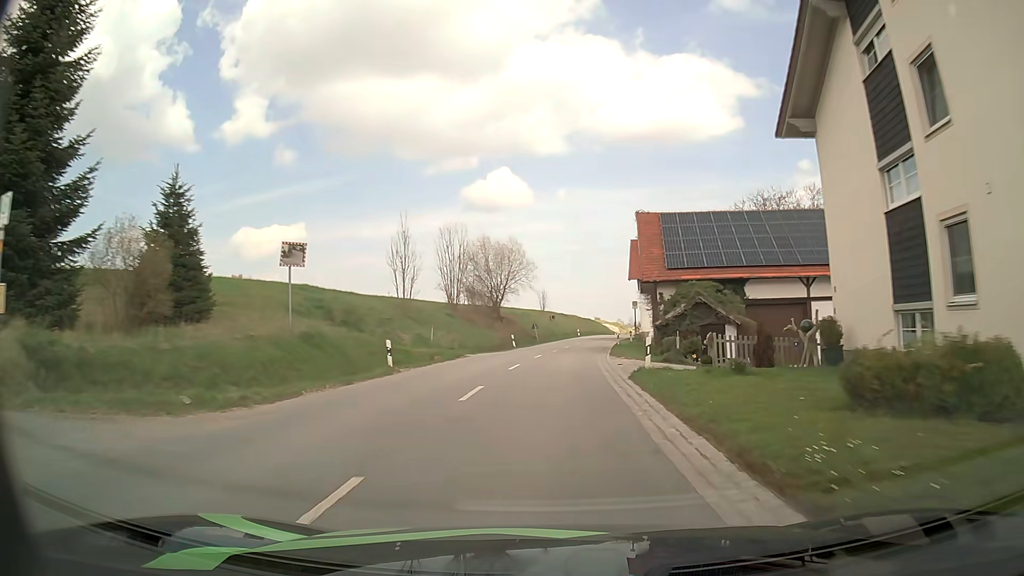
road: secondary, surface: asphalt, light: Day
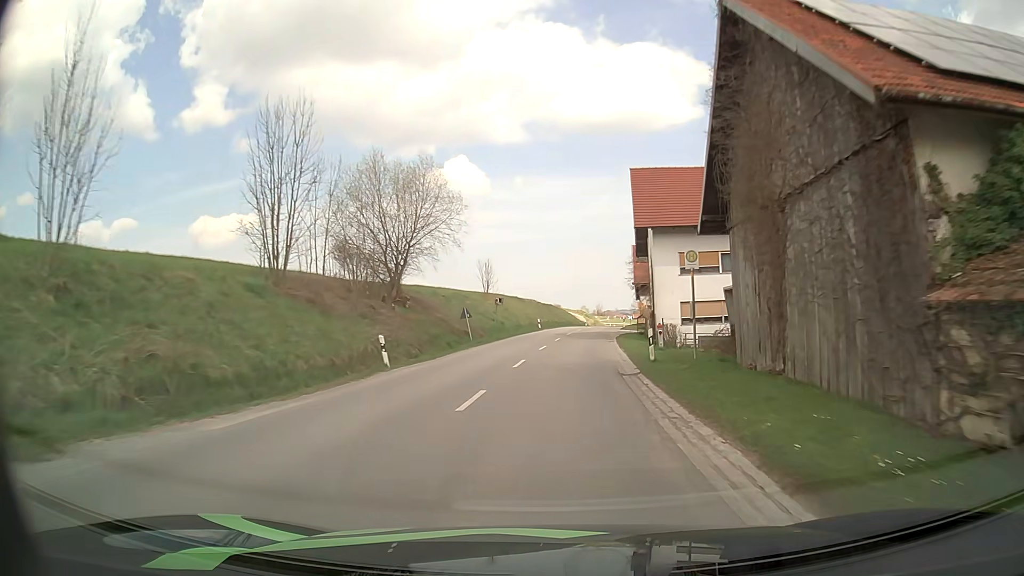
(+0.8, +29.3) m; +4°
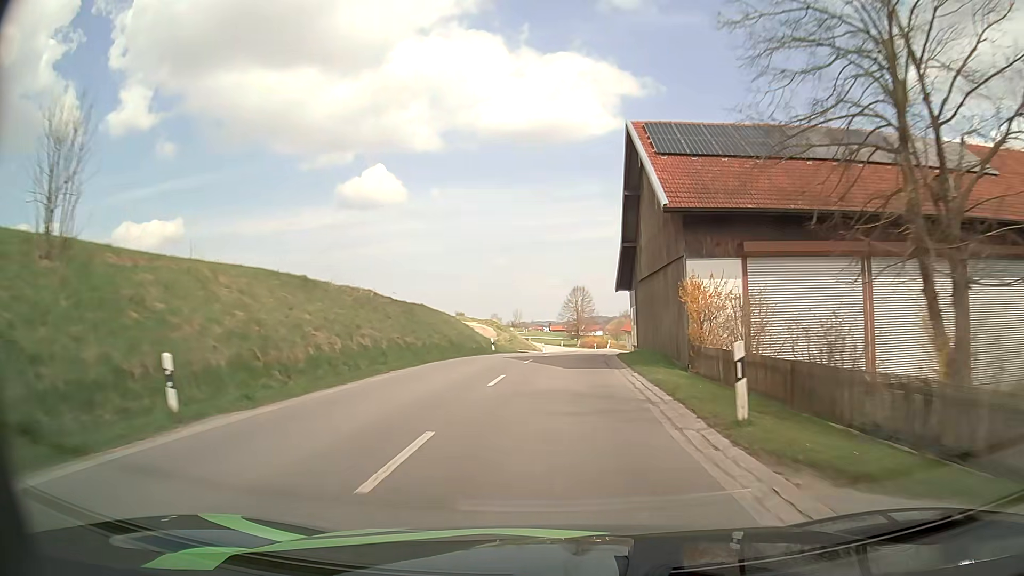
(+2.8, +50.2) m; +7°
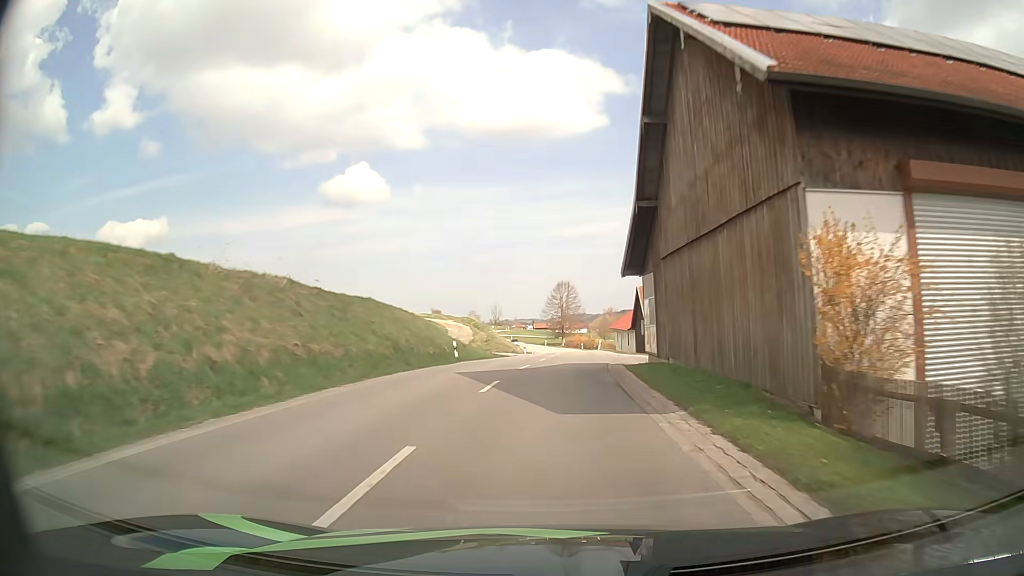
(+0.1, +10.0) m; +1°
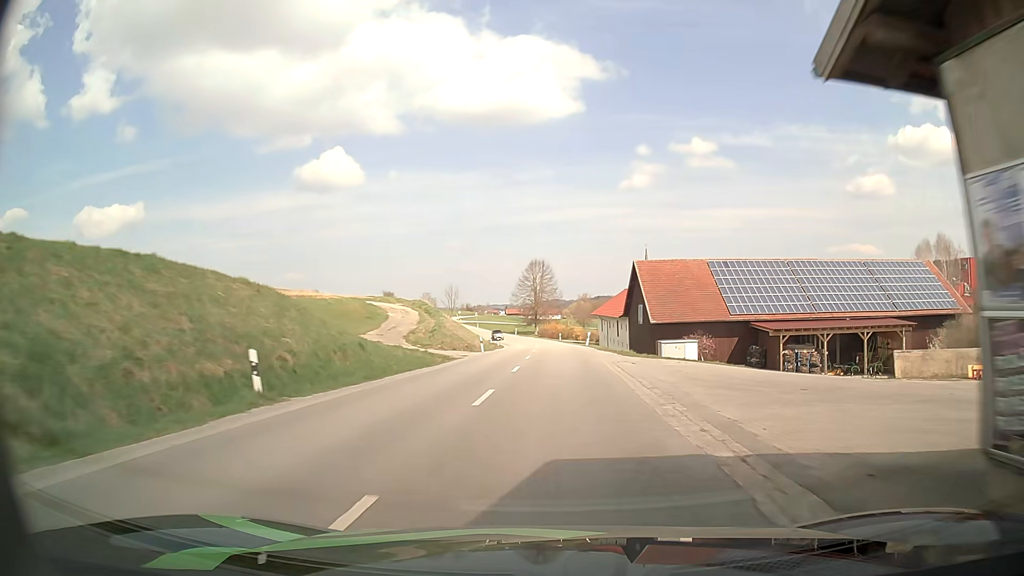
(+0.4, +20.0) m; +3°
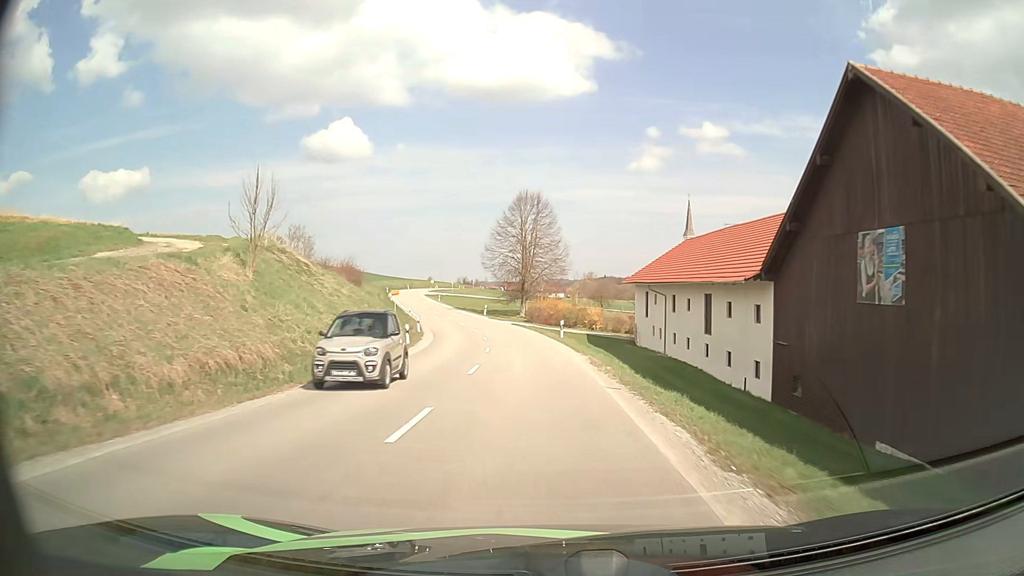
(+0.7, +49.3) m; 0°
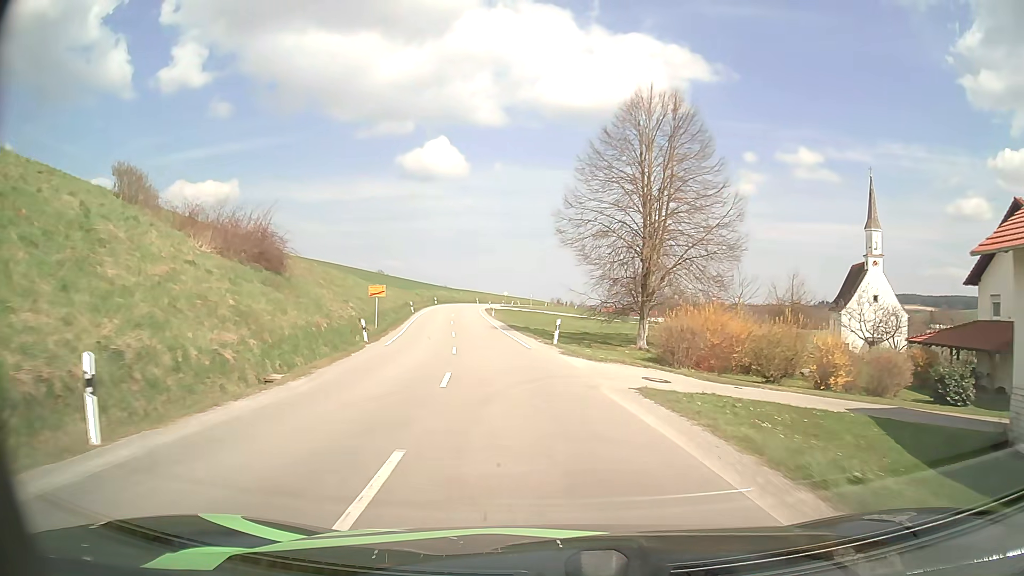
(-2.5, +39.7) m; -8°
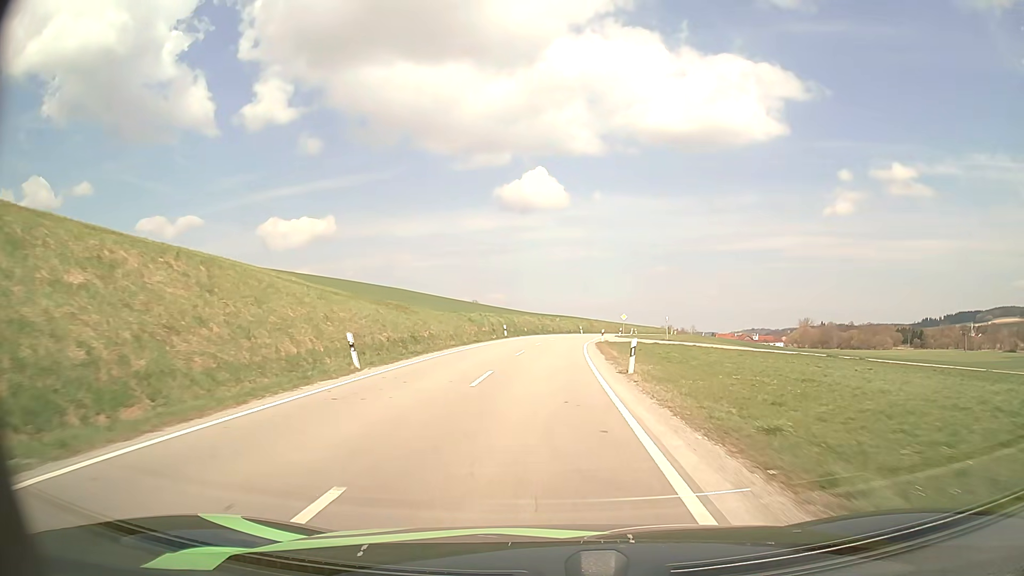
(-4.1, +41.8) m; -9°
(0, +10) (0, +20) (0, +30) (+1, +40) (+1, +50) (+2, +60) (+4, +70) (+5, +80) (+8, +89) (+10, +99) m
